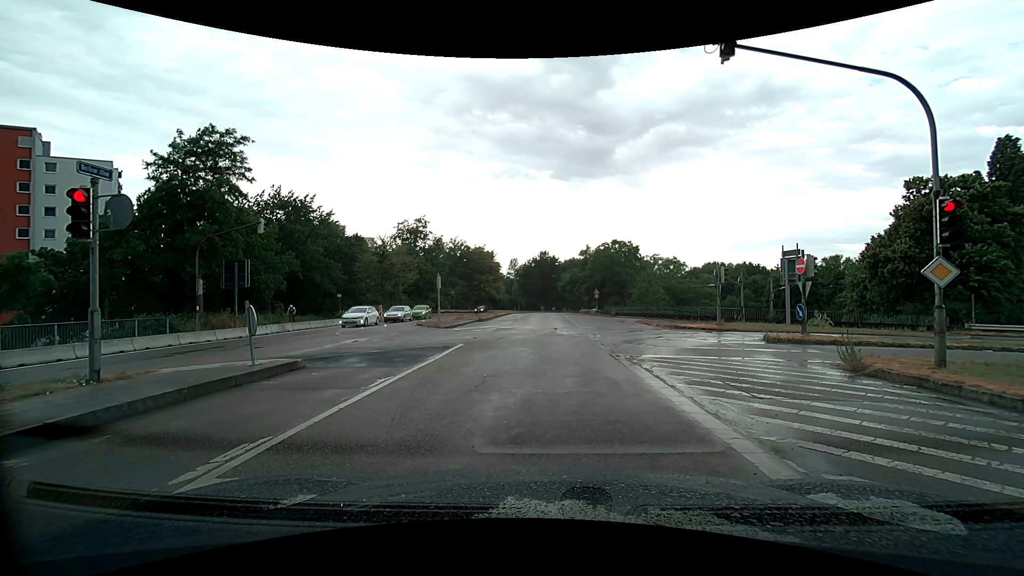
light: Day
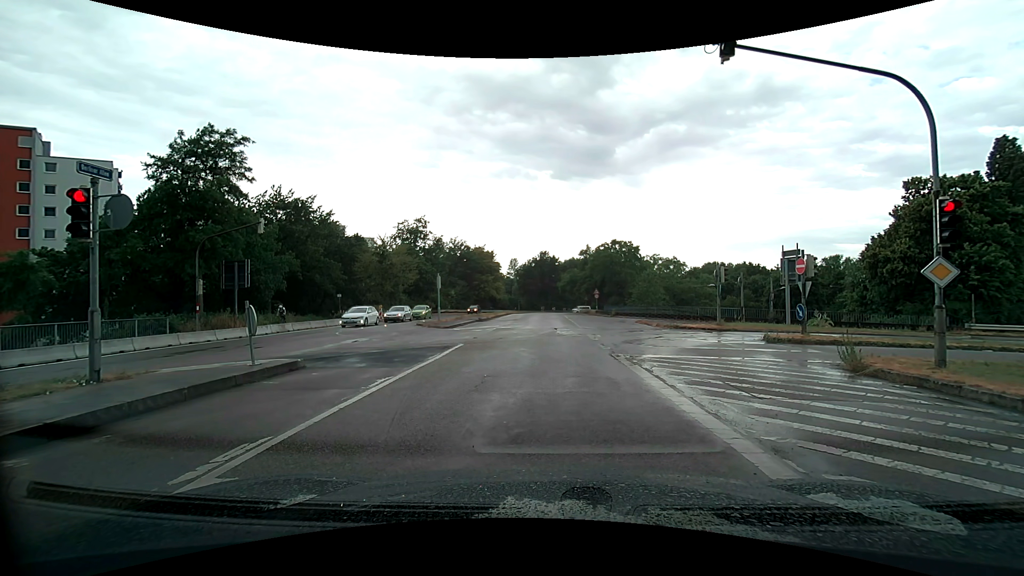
(0.0, 0.0) m; 0°
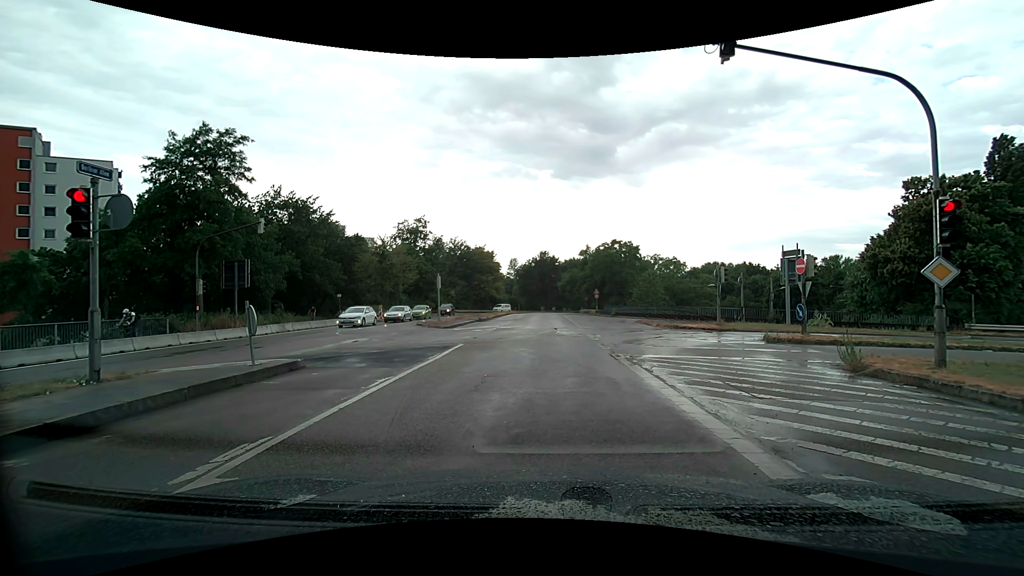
(0.0, 0.0) m; 0°
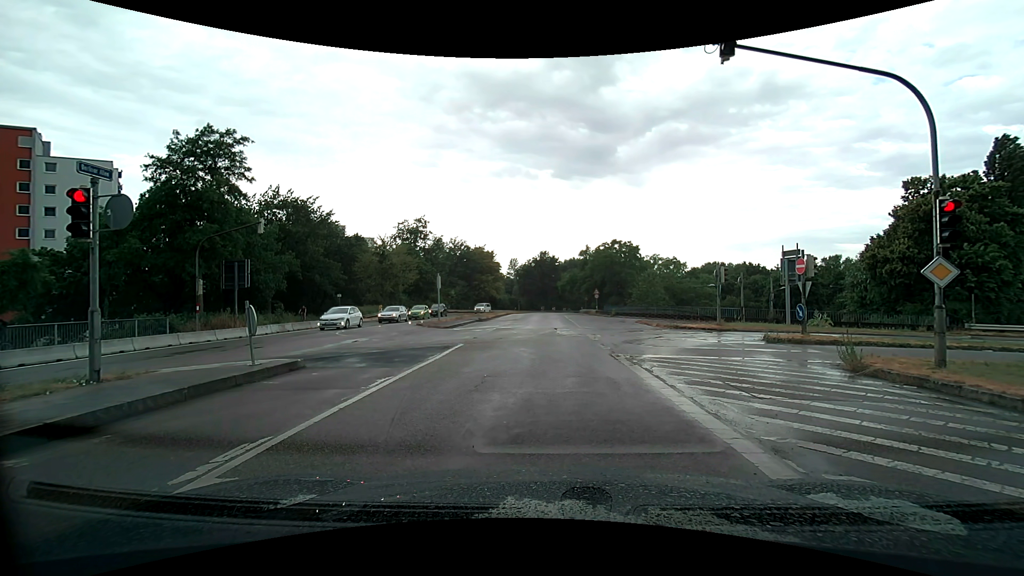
(0.0, 0.0) m; 0°
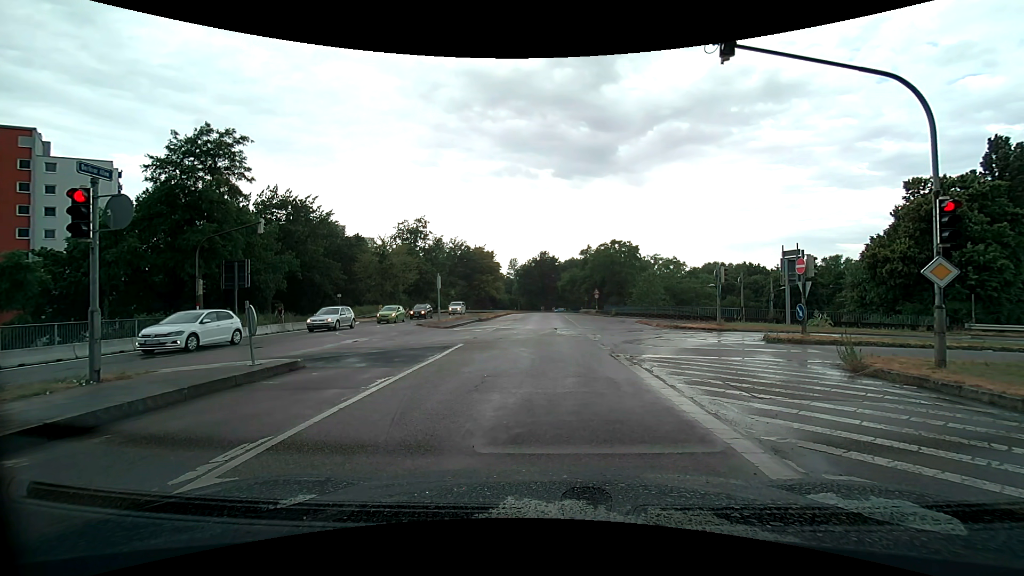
(0.0, 0.0) m; 0°
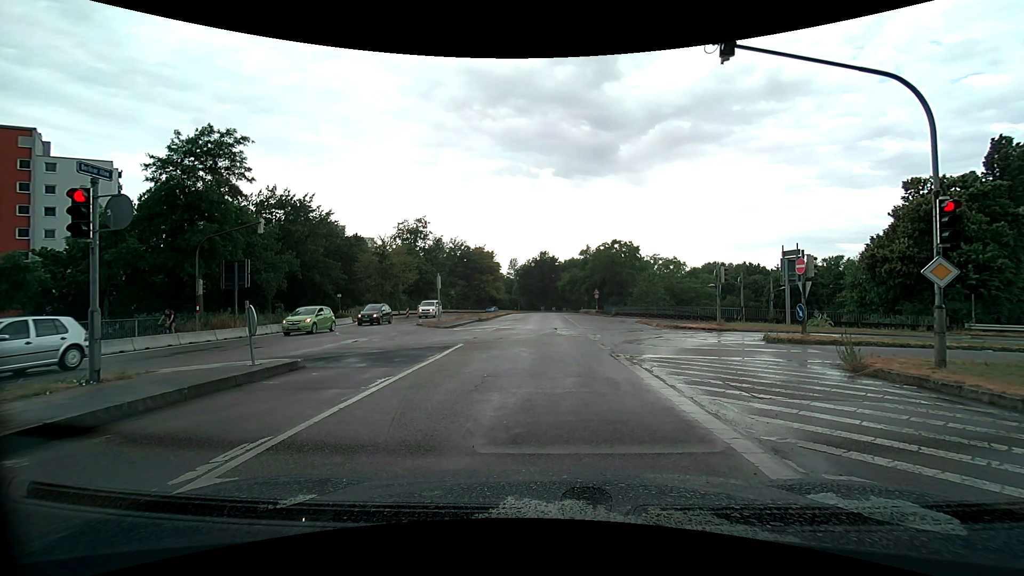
(0.0, 0.0) m; 0°
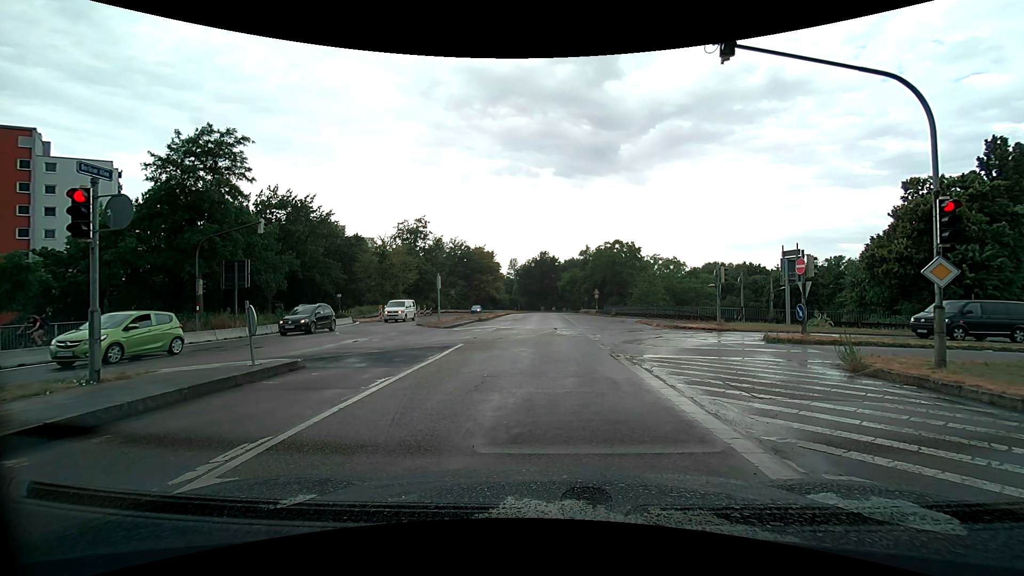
(0.0, 0.0) m; 0°
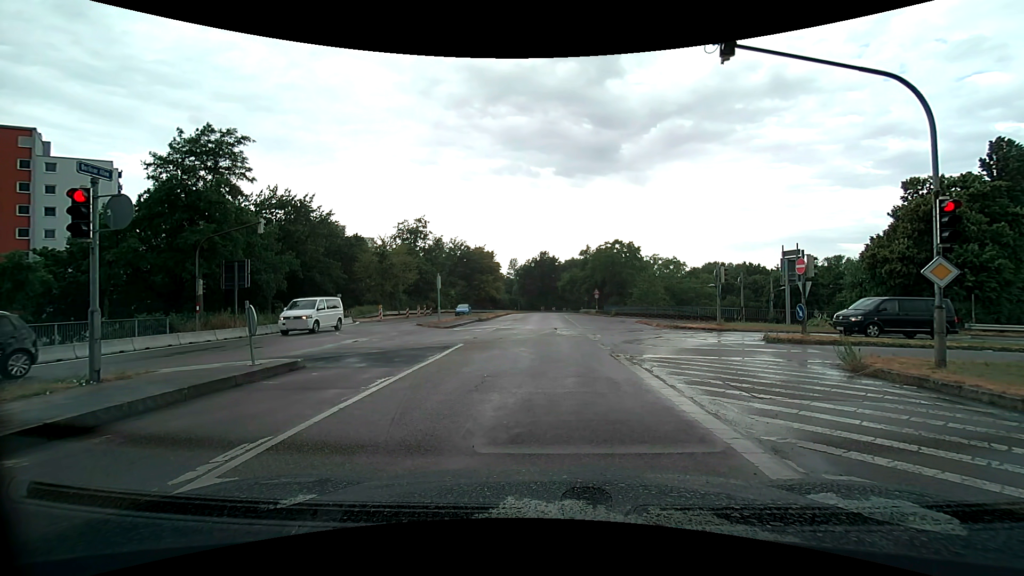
(0.0, 0.0) m; 0°
(0, +10) (+1, +20) (+1, +30) (+1, +40) (+1, +50) (+1, +60) (+1, +70) (+2, +80) (+2, +90) (+3, +100) m
